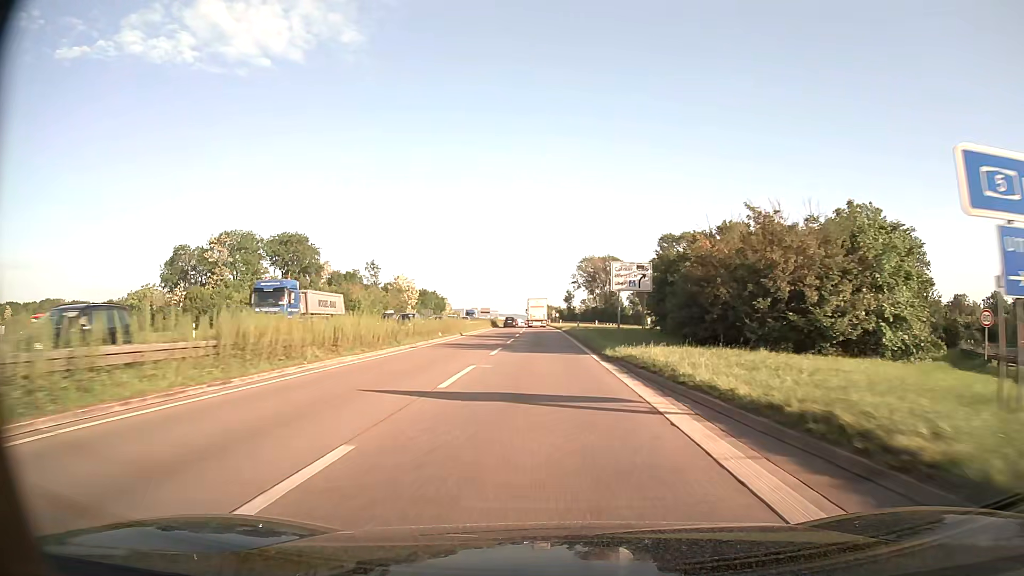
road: trunk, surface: asphalt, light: Day
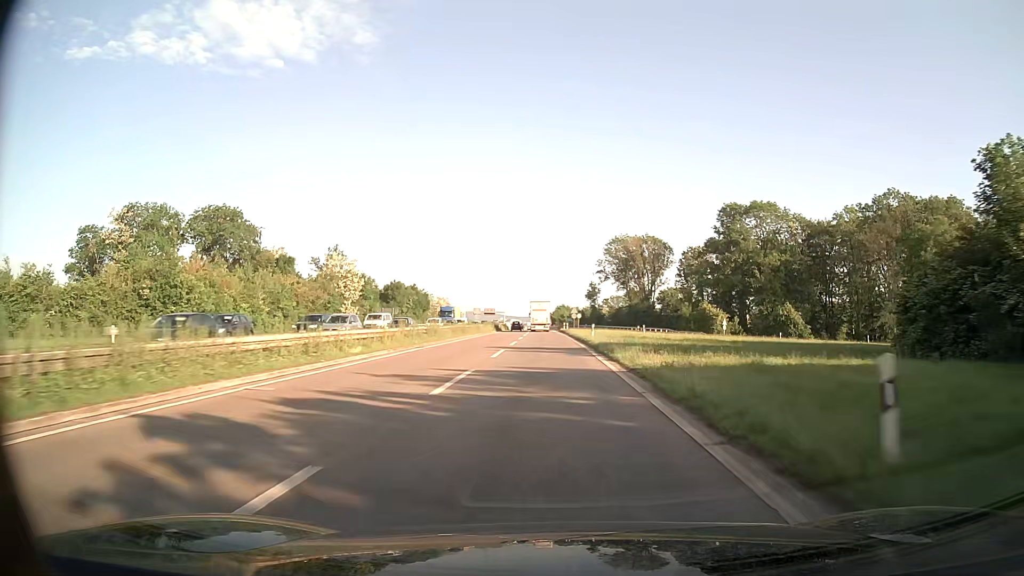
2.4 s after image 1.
(-0.6, +49.6) m; -2°
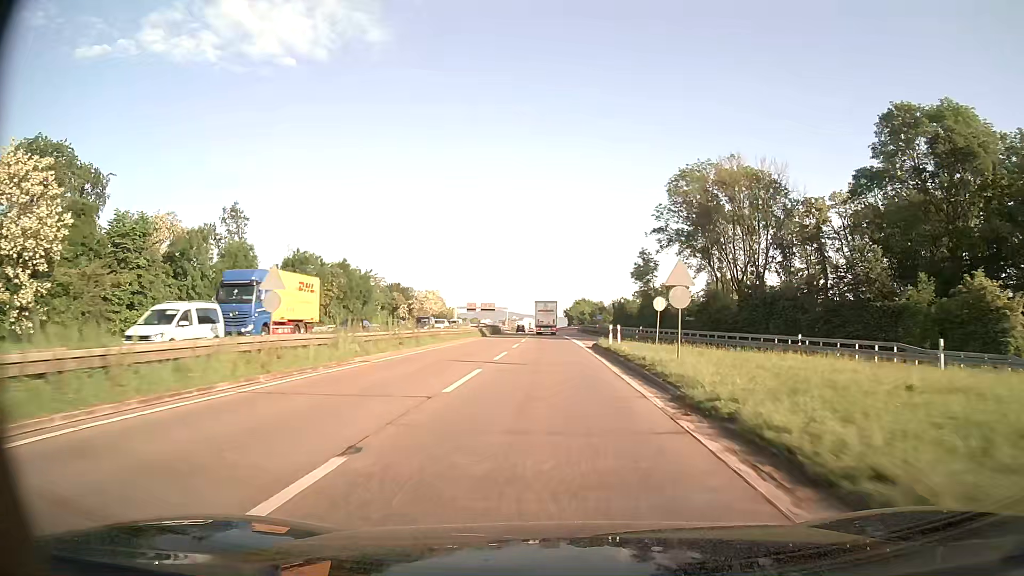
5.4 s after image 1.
(-0.3, +60.8) m; -1°
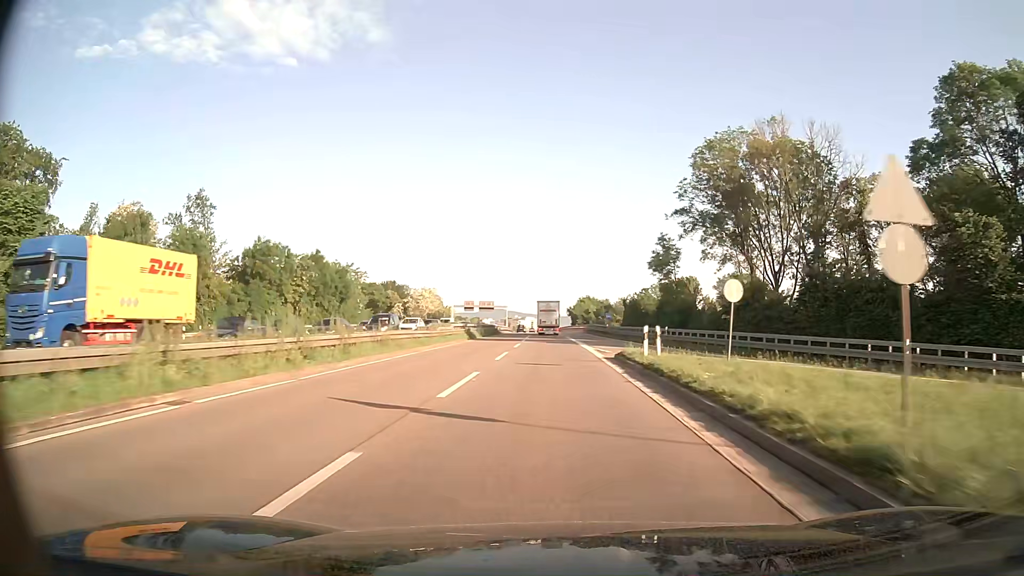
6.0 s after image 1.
(0.0, +12.1) m; 0°
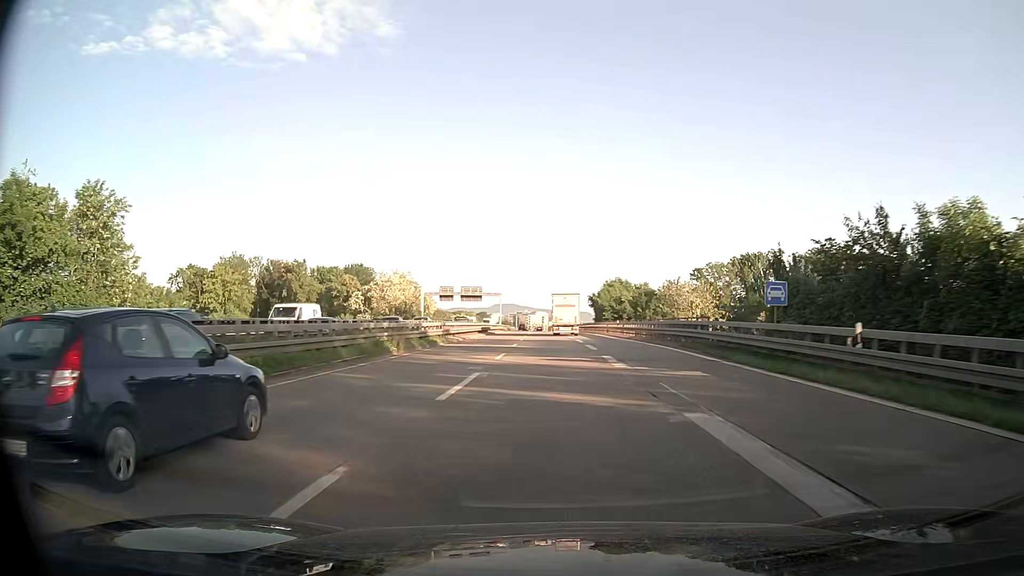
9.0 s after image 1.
(-0.4, +60.6) m; -1°
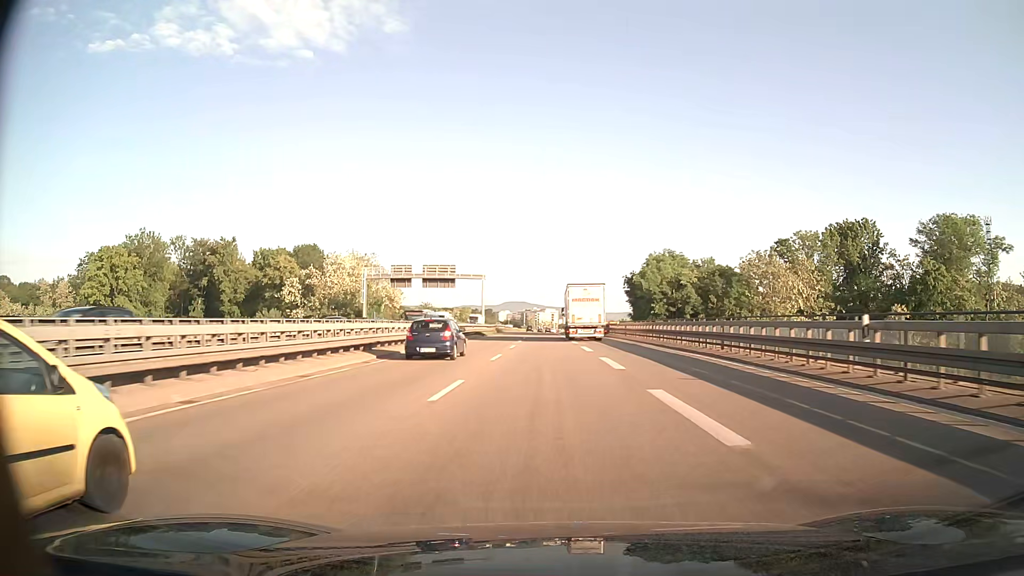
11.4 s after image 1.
(-0.3, +48.8) m; -1°
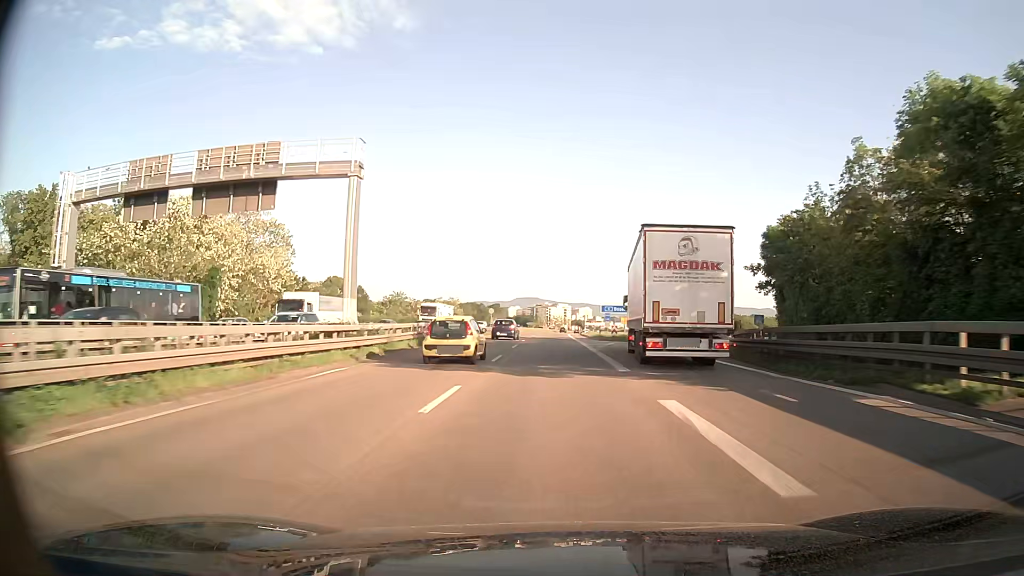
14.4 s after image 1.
(-0.7, +61.7) m; -1°
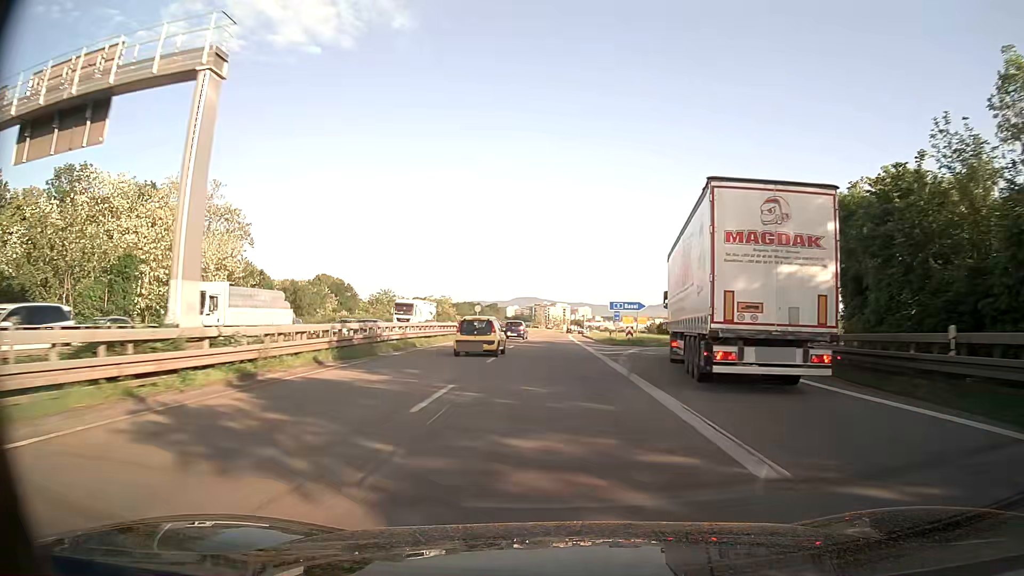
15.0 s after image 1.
(0.0, +12.5) m; 0°
(0, +10) (0, +20) (0, +30) (0, +40) (0, +50) (0, +60) (0, +70) (0, +80) (+1, +90) (+1, +100) m
